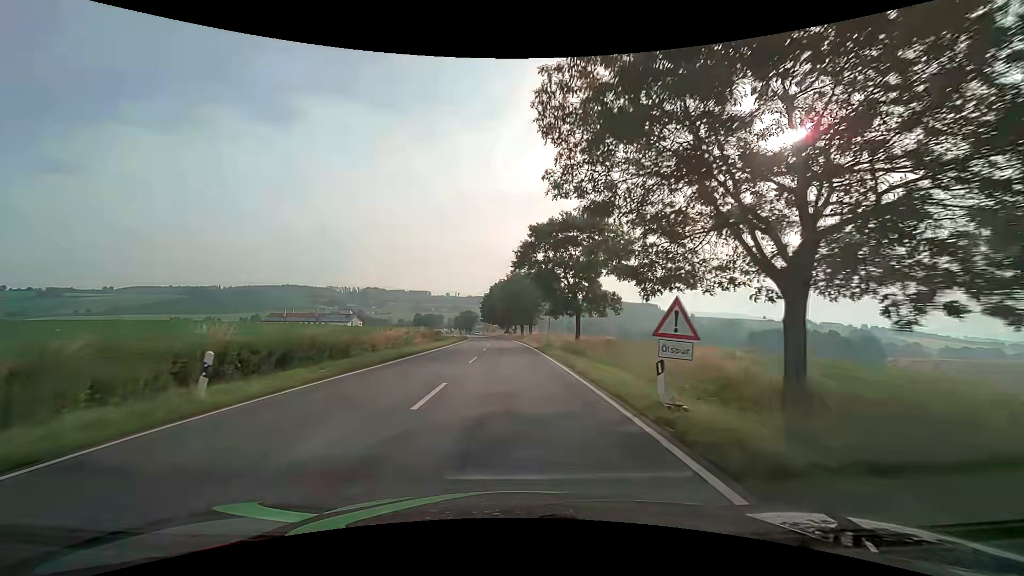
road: secondary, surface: asphalt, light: Day
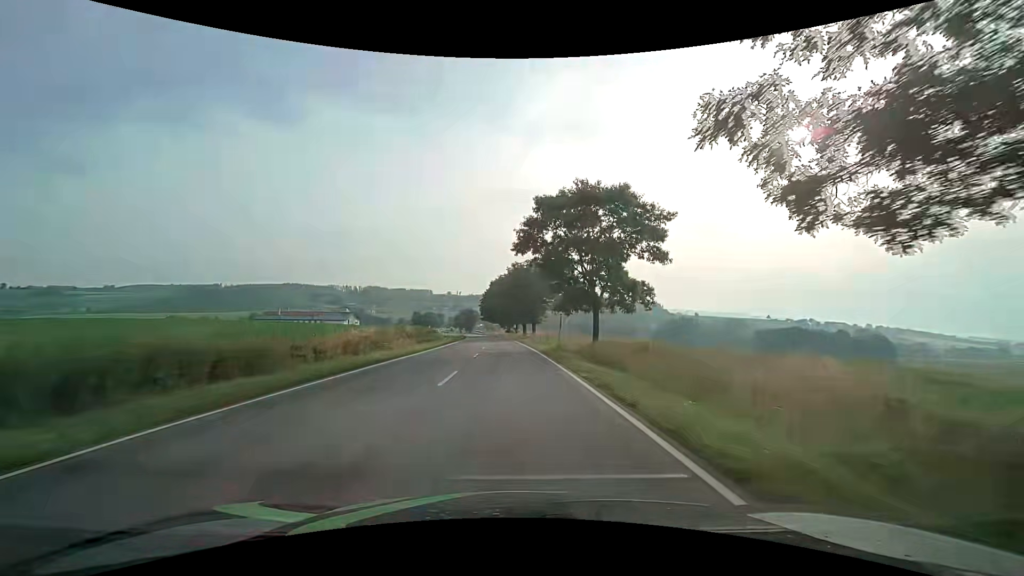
(0.0, +8.6) m; -1°
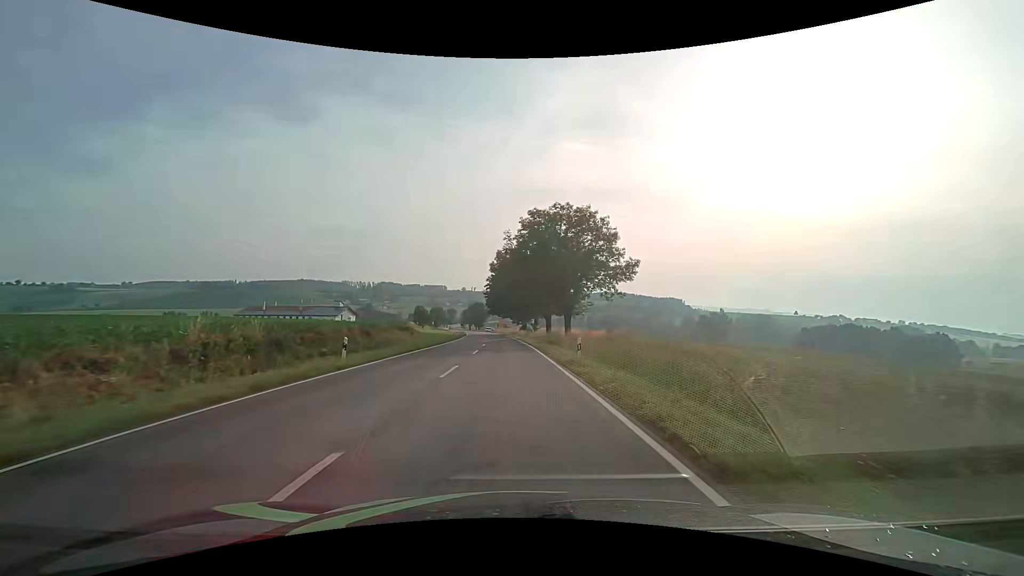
(-0.2, +34.3) m; -2°
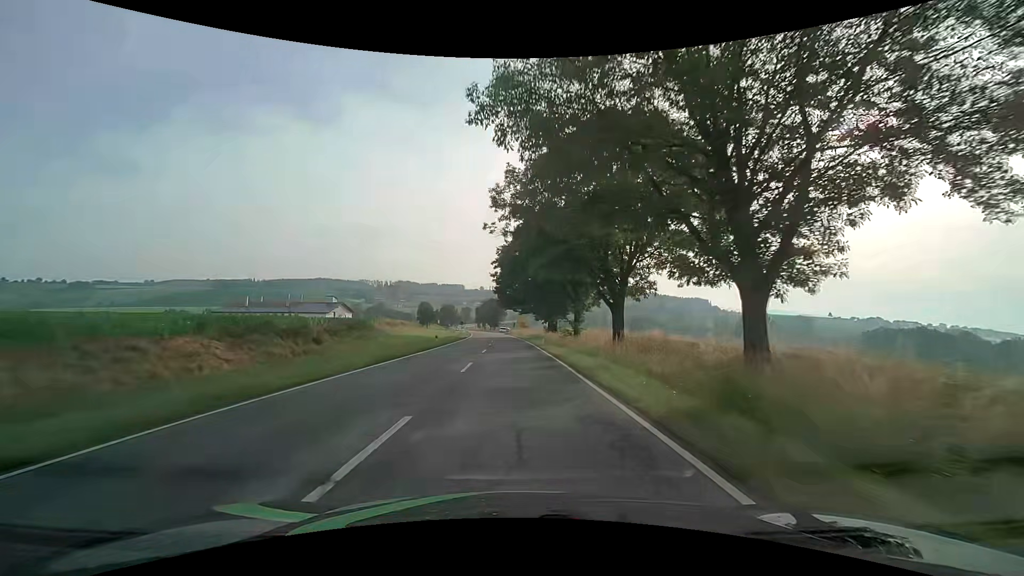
(-0.4, +33.8) m; -2°
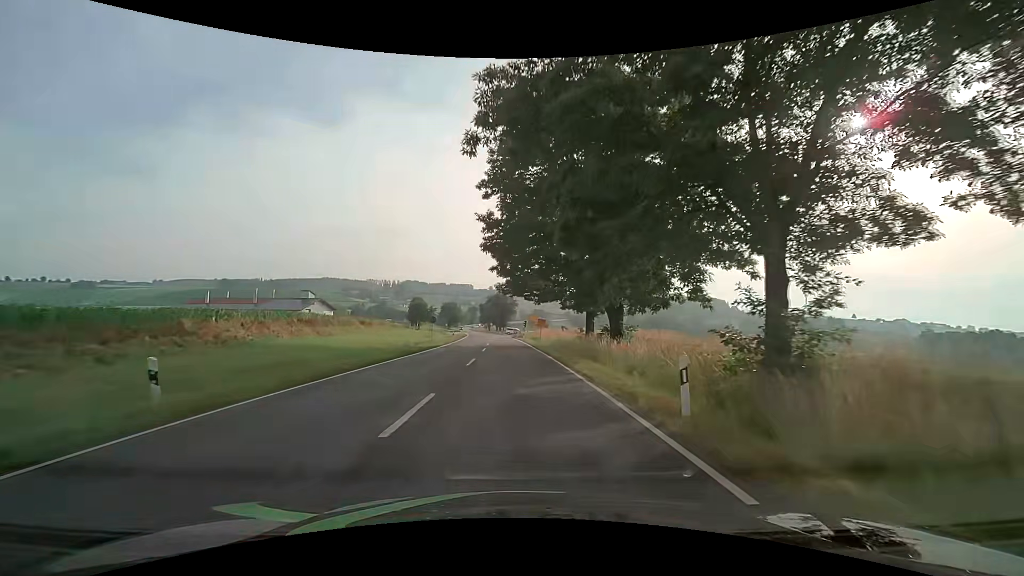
(-0.4, +33.3) m; -1°
(0, +10) (0, +20) (0, +30) (-1, +40) (-1, +50) (-2, +60) (-2, +70) (-3, +80) (-4, +90) (-5, +100) m
